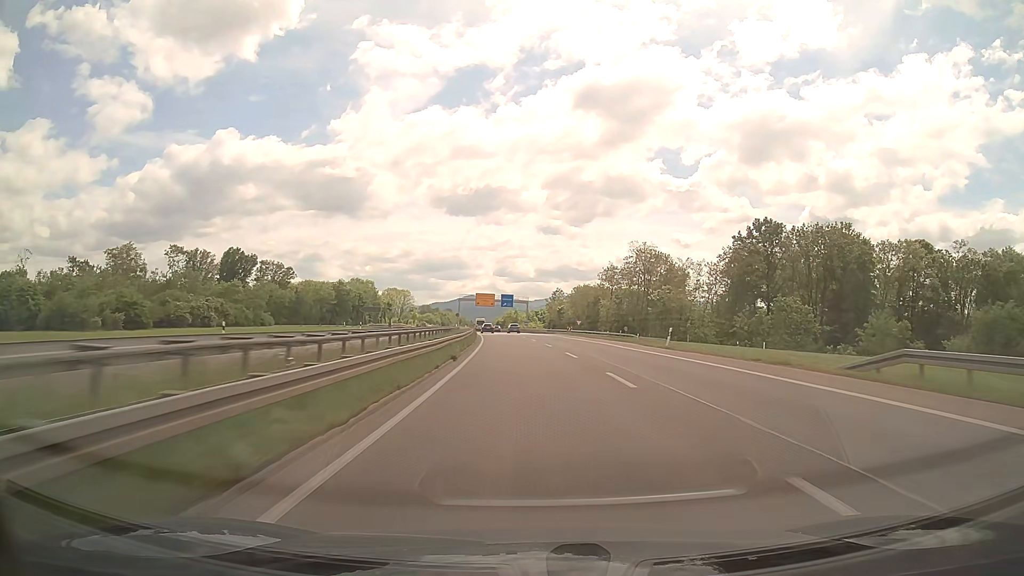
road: trunk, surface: asphalt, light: Day
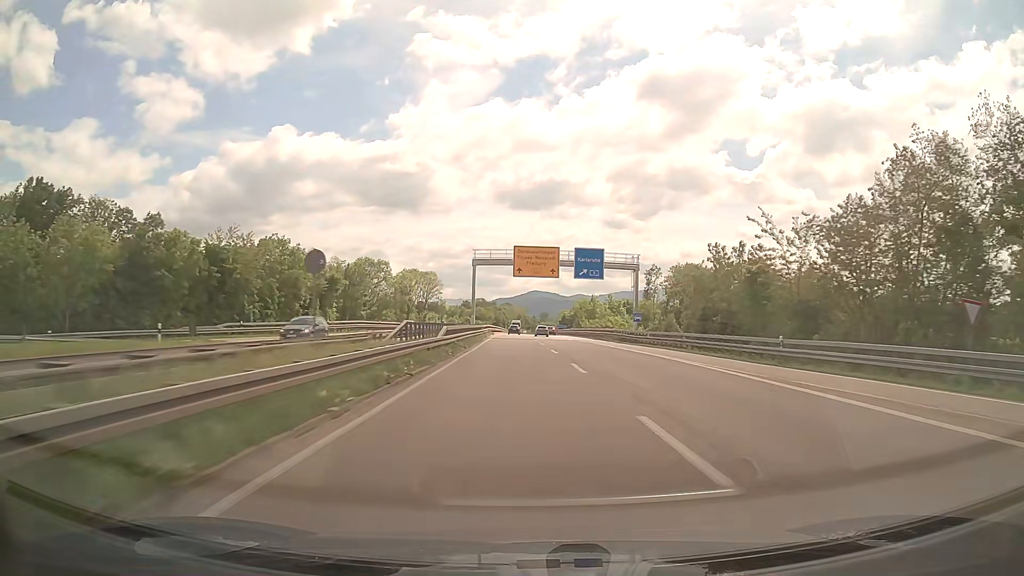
(-4.9, +91.5) m; -5°
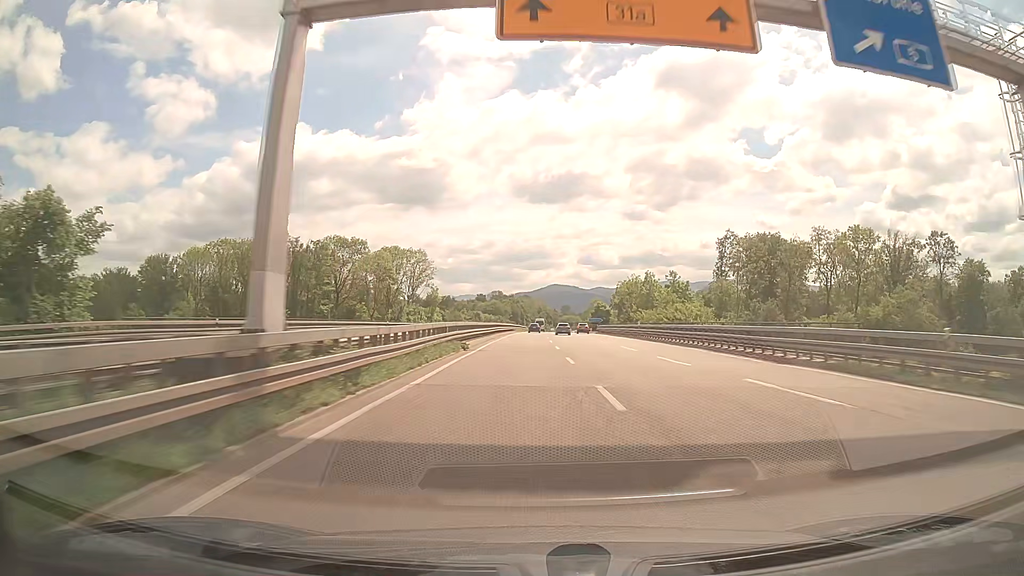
(-1.0, +55.1) m; -2°
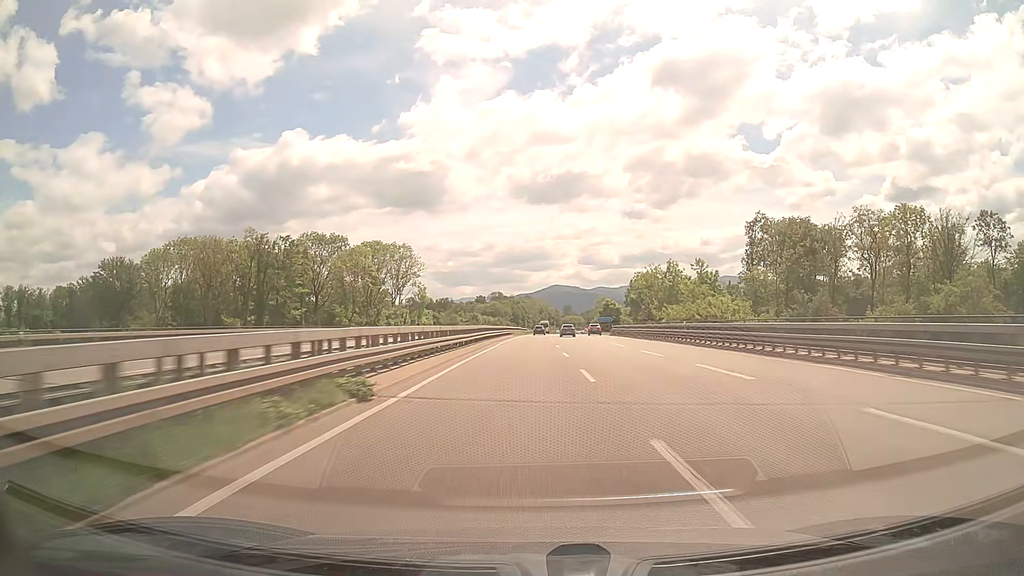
(0.0, +18.4) m; 0°
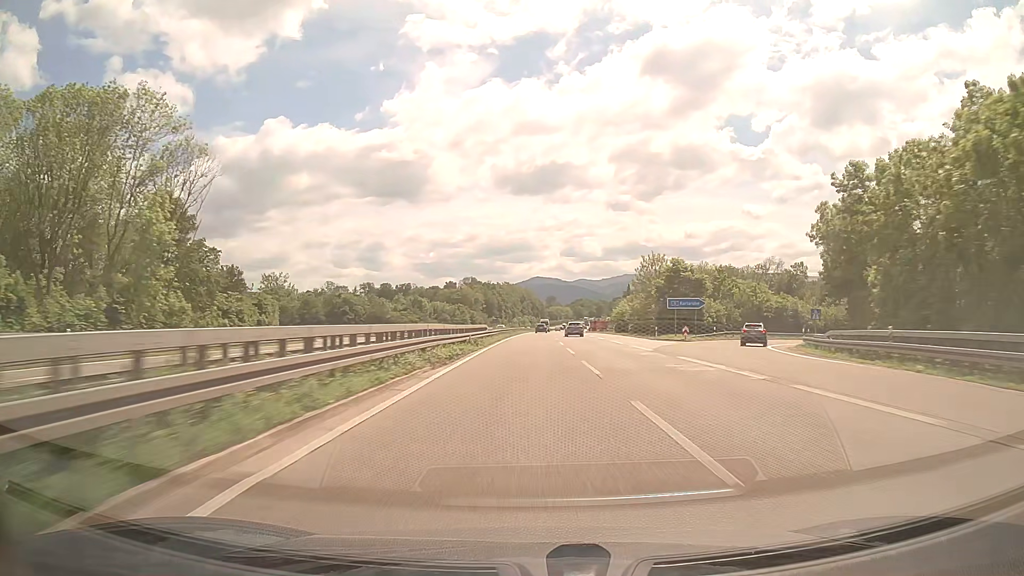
(+0.4, +91.8) m; +1°
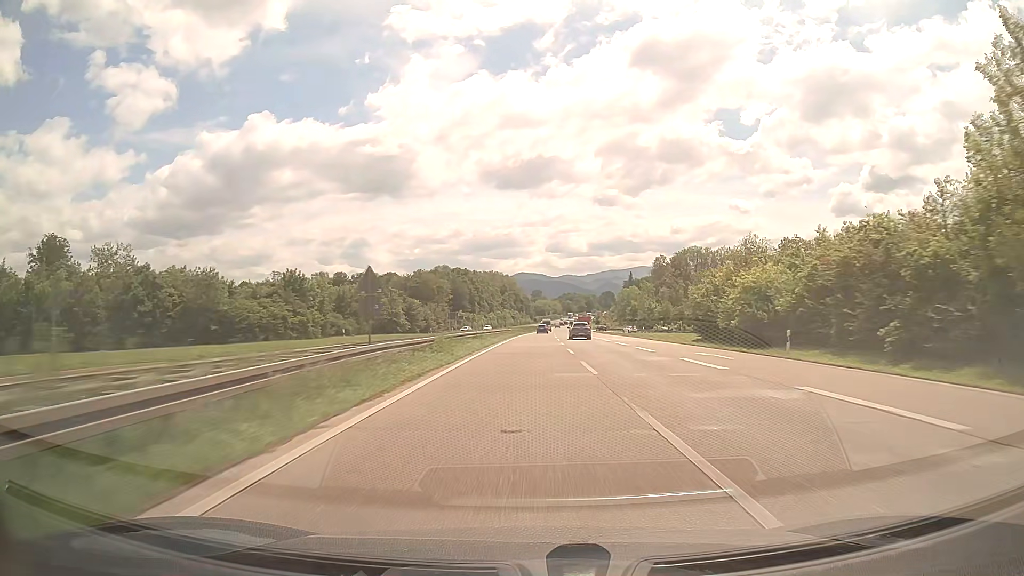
(+1.1, +72.4) m; +1°
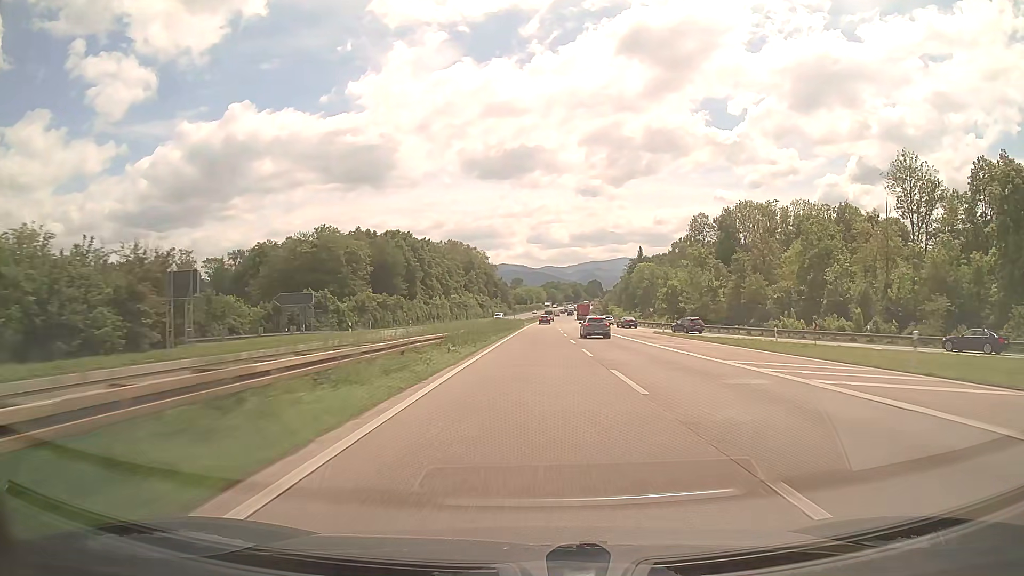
(+1.2, +89.4) m; +2°
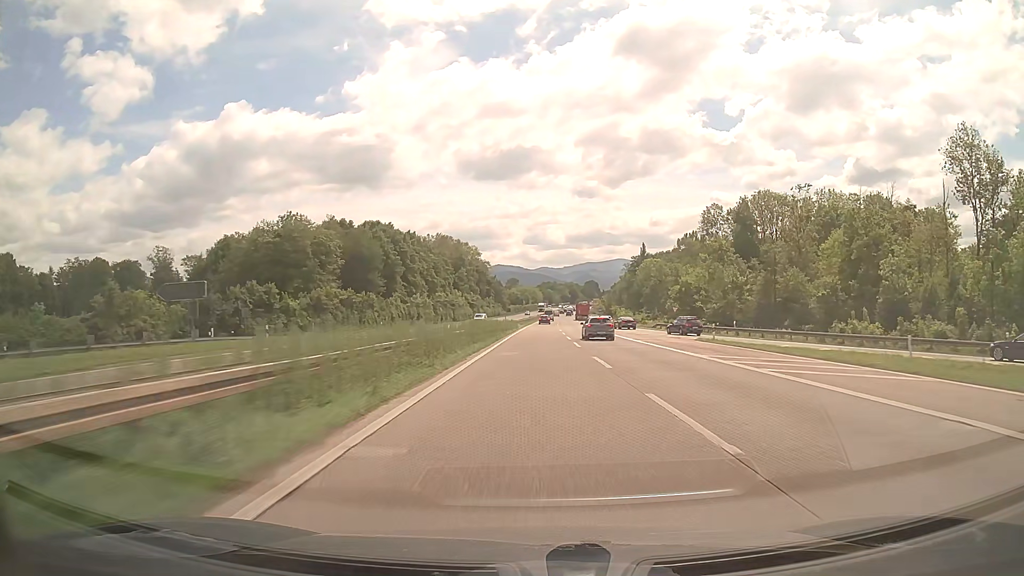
(0.0, +17.4) m; 0°
(0, +10) (0, +20) (0, +30) (0, +40) (0, +50) (+1, +60) (+1, +70) (+1, +80) (+2, +90) (+2, +100) m
